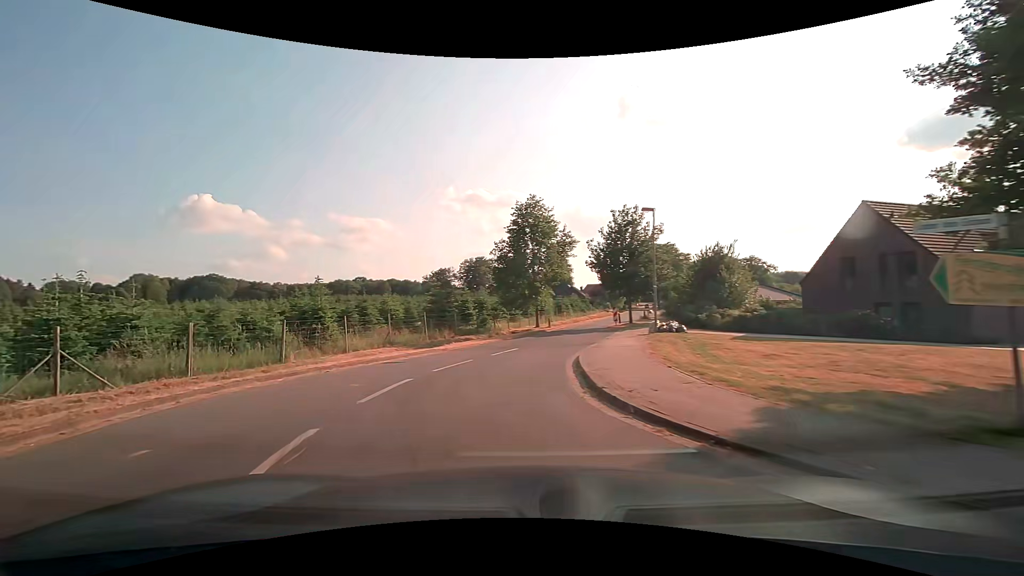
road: residential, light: Day
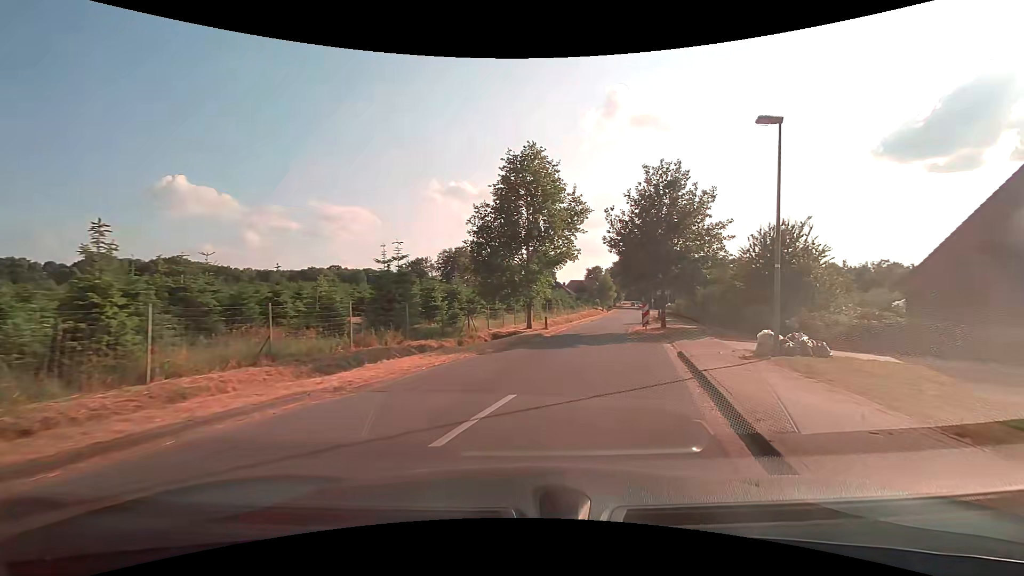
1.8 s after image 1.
(-0.6, +11.7) m; +2°
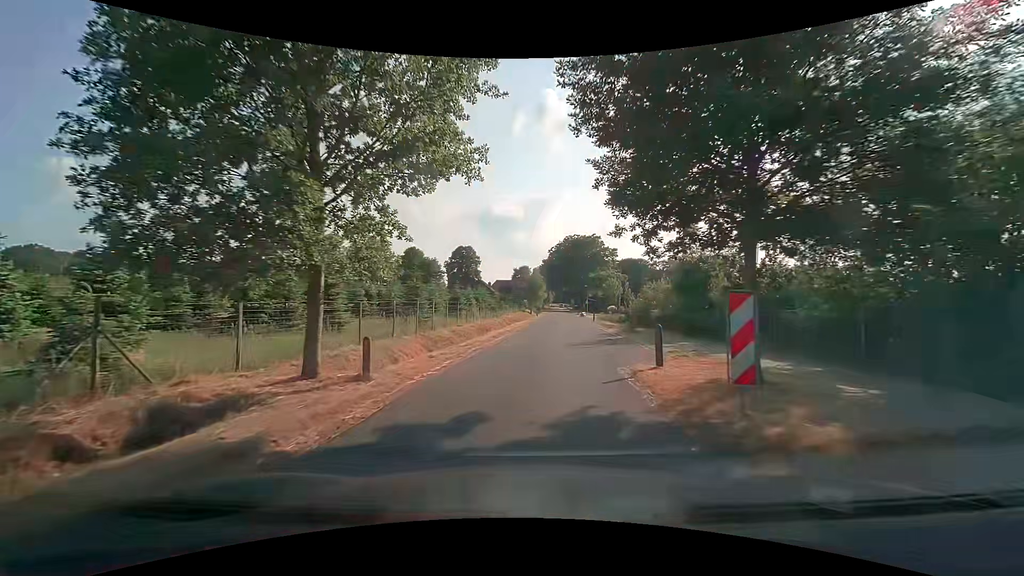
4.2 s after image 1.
(+2.6, +19.3) m; +9°
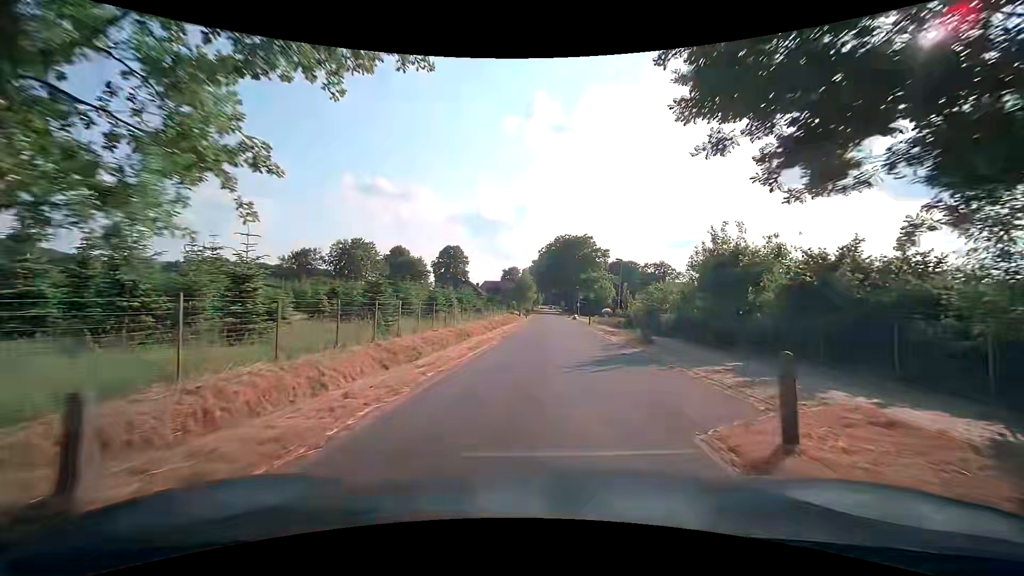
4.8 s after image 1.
(0.0, +5.3) m; +1°
